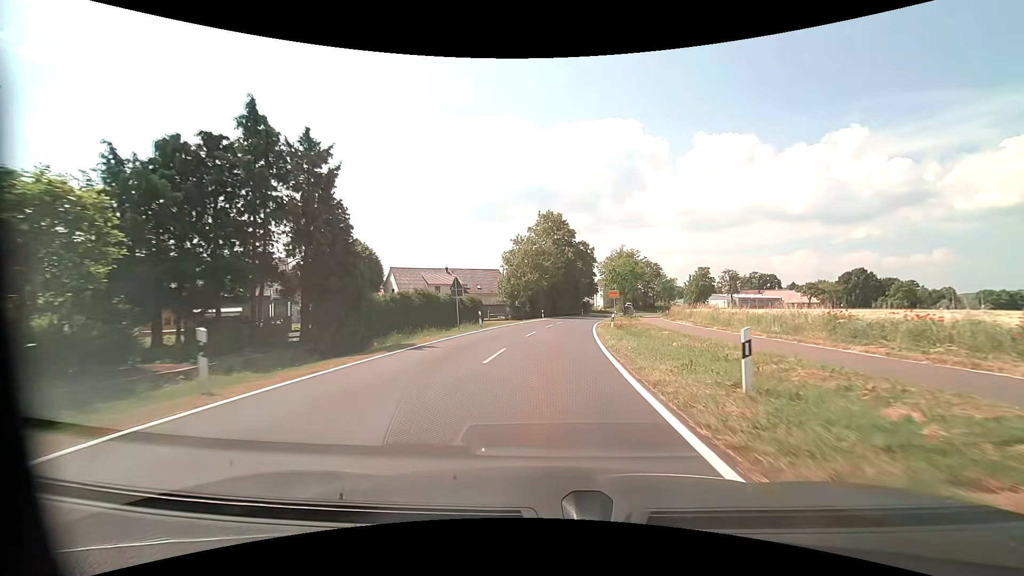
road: tertiary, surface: asphalt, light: Day
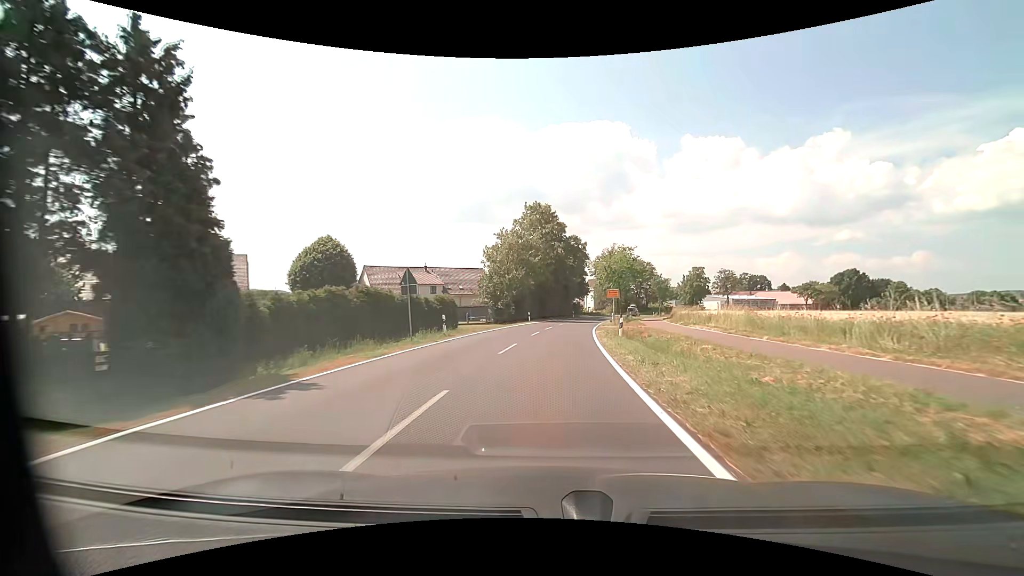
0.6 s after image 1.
(+0.1, +7.8) m; +1°
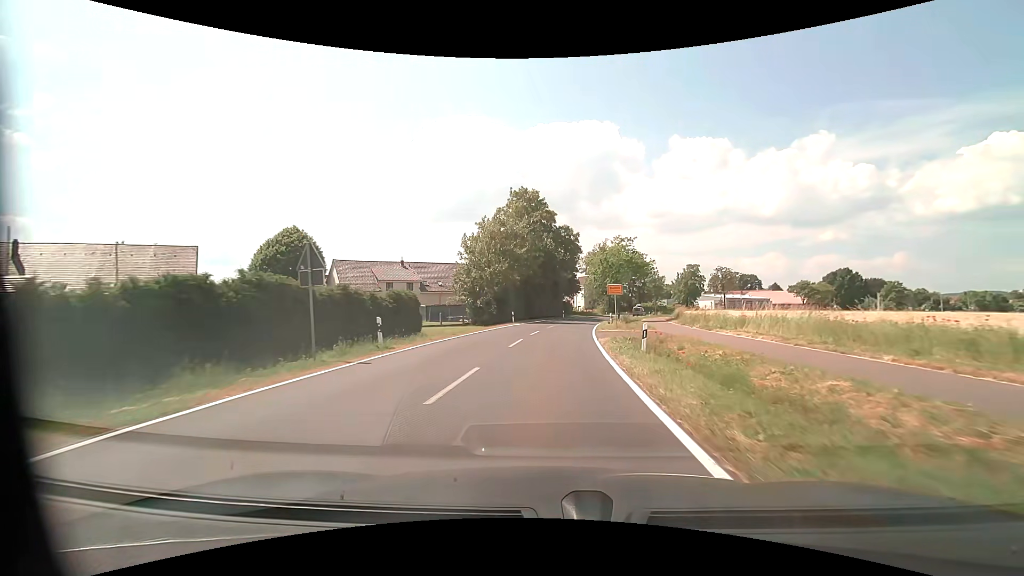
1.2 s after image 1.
(+0.1, +7.7) m; +1°
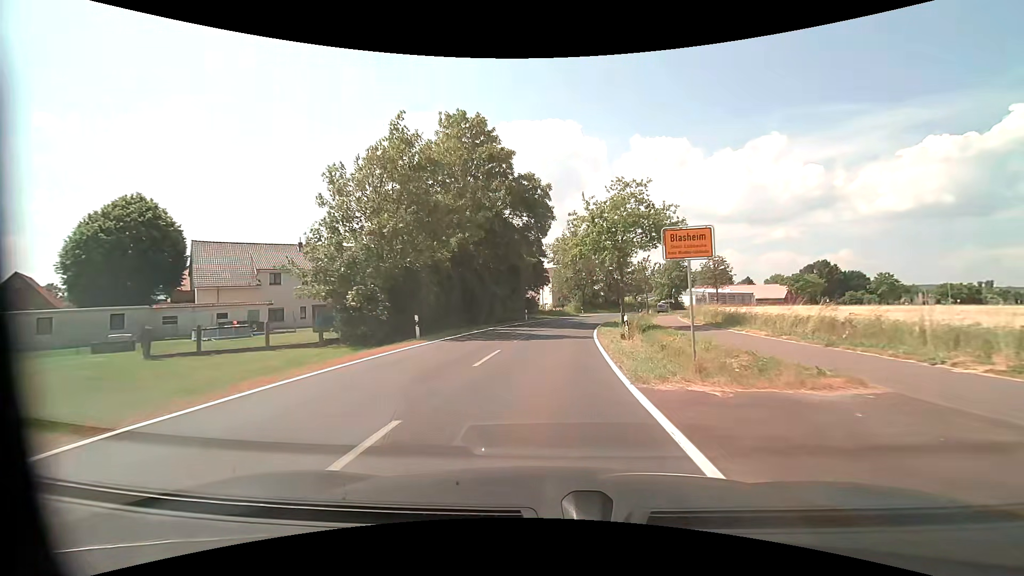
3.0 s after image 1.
(+0.9, +23.3) m; +4°
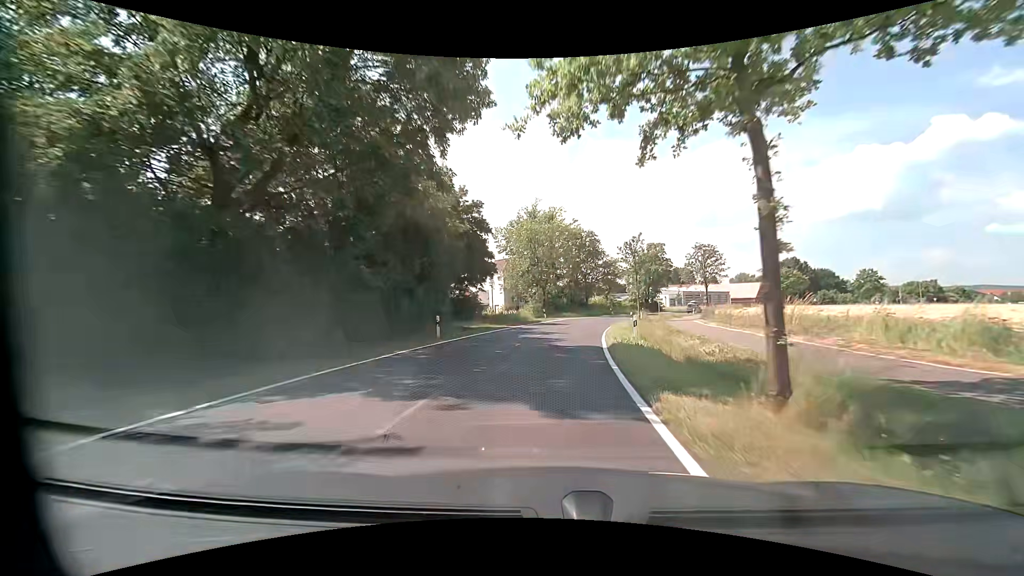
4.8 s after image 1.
(+1.0, +23.4) m; +5°
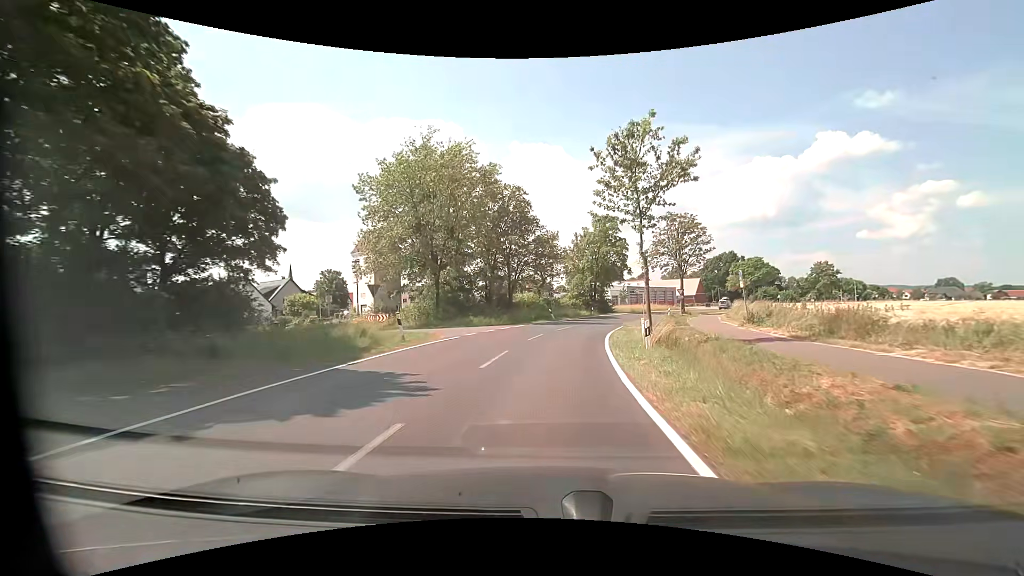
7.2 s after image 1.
(+2.3, +31.1) m; +9°
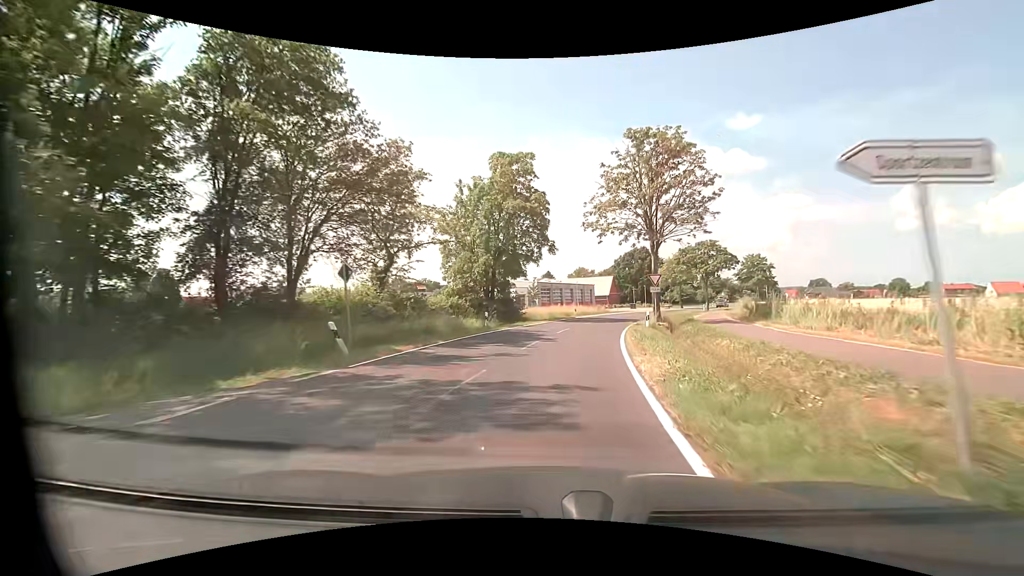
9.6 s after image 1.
(+2.9, +31.1) m; +11°
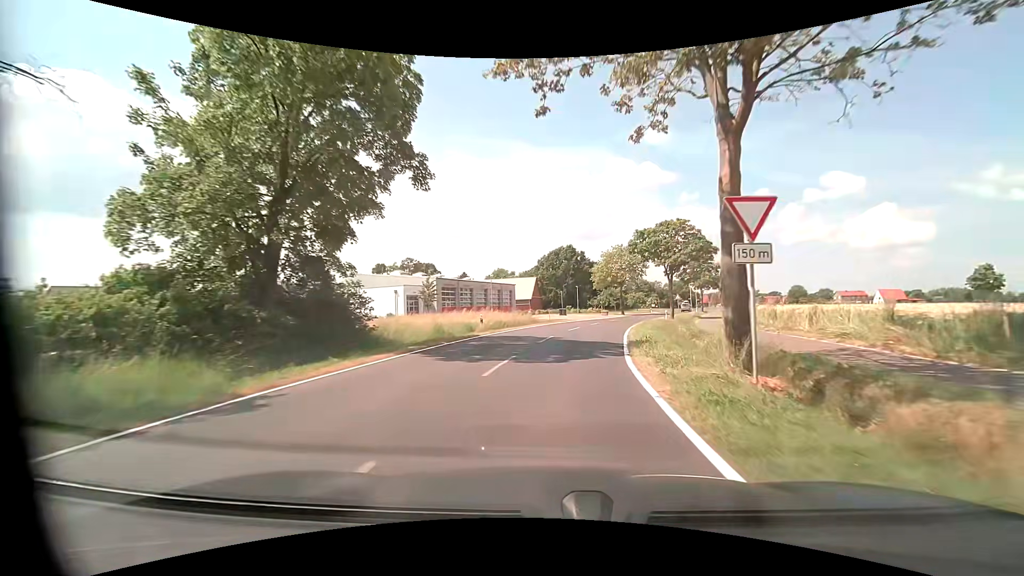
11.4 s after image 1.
(+1.8, +23.3) m; +9°
(0, +10) (+1, +20) (+3, +30) (+5, +40) (+8, +49) (+11, +59) (+14, +68) (+18, +78) (+21, +87) (+25, +96) m
